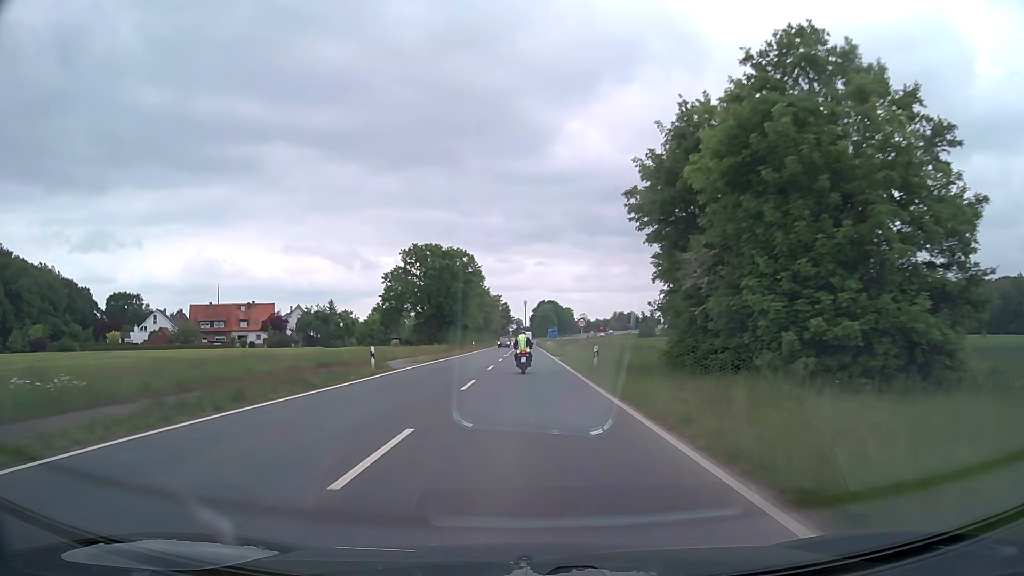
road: secondary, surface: asphalt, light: Day
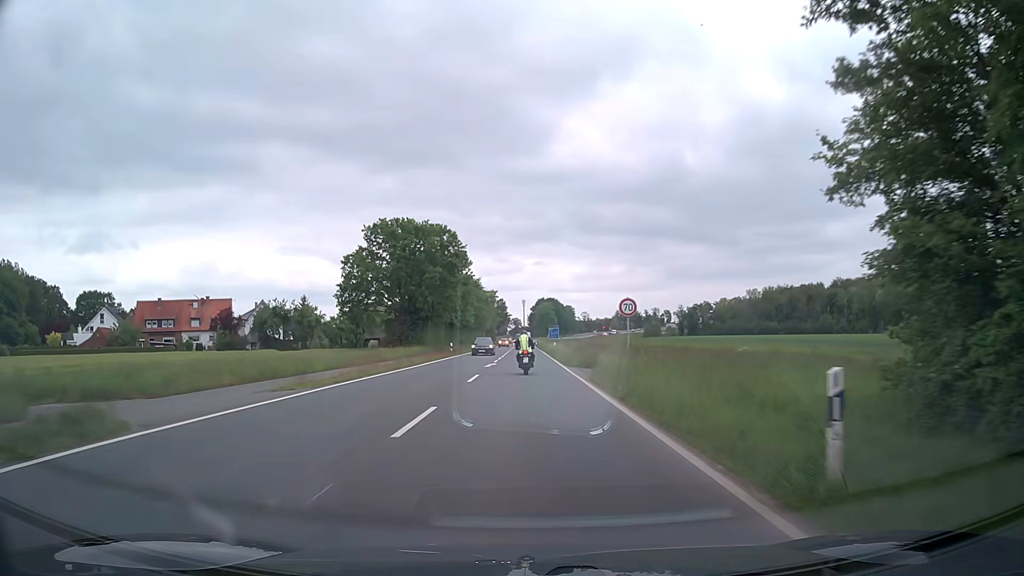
(0.0, +20.7) m; 0°
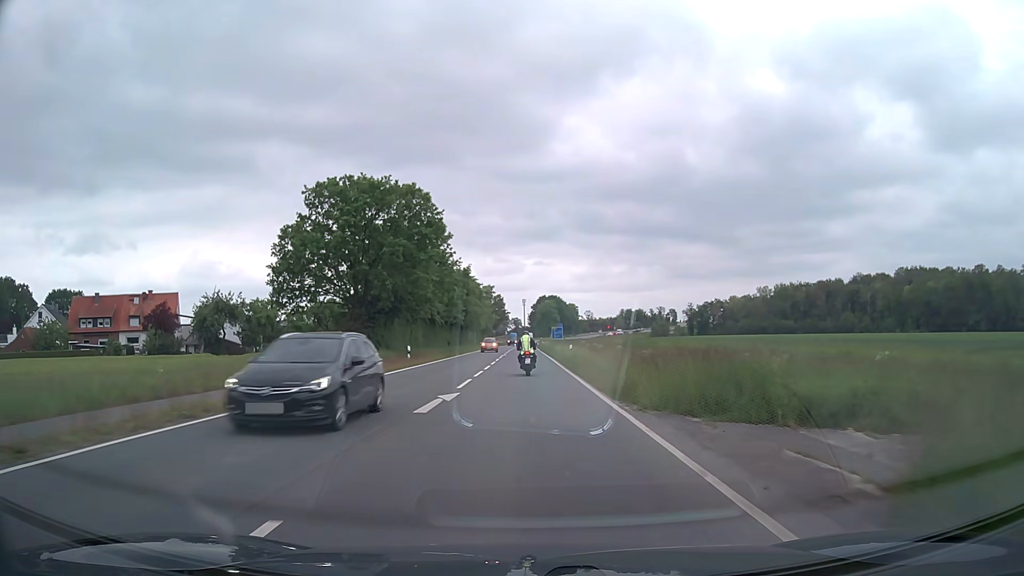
(0.0, +20.4) m; 0°
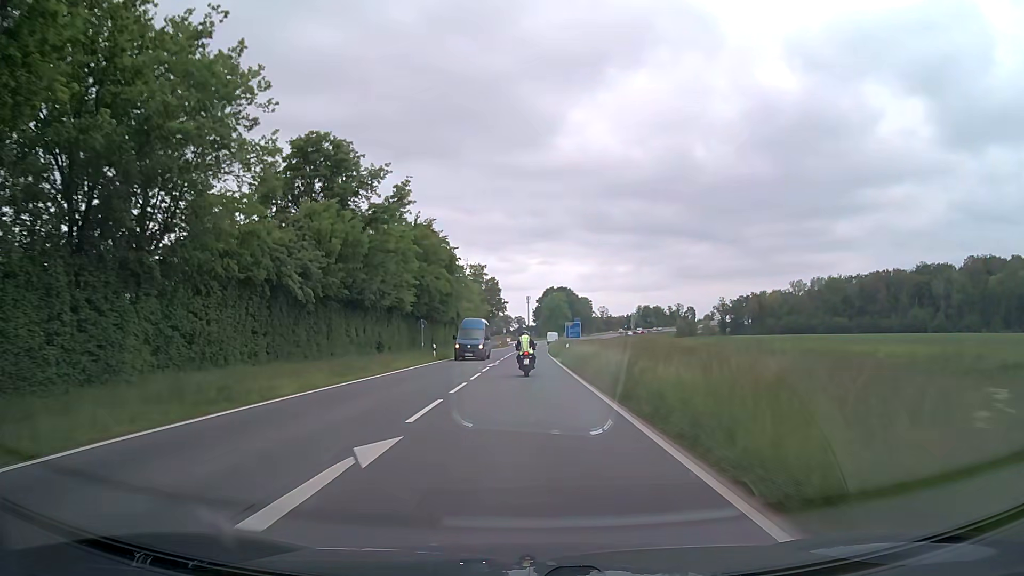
(-0.2, +49.9) m; 0°
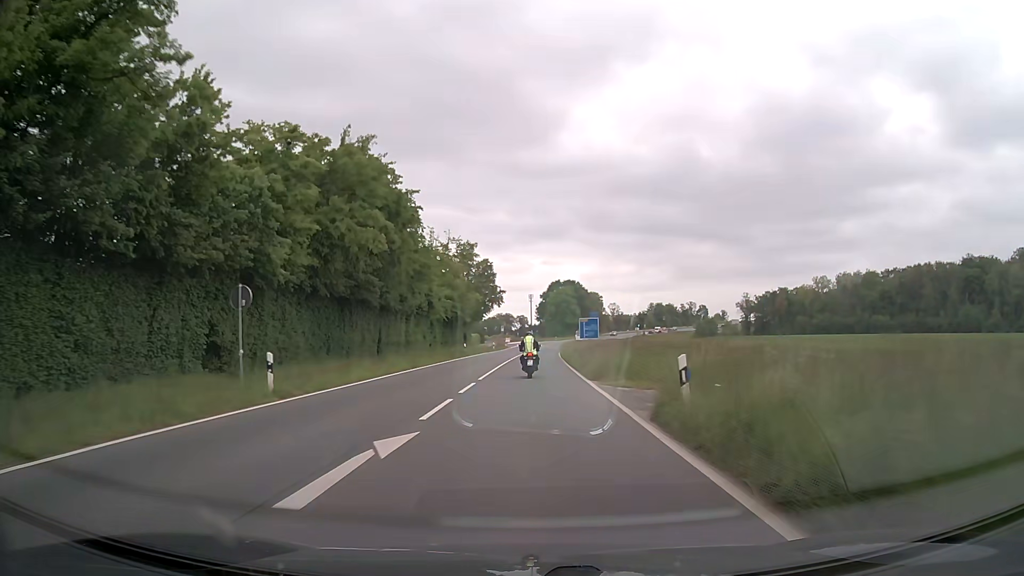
(0.0, +29.3) m; 0°
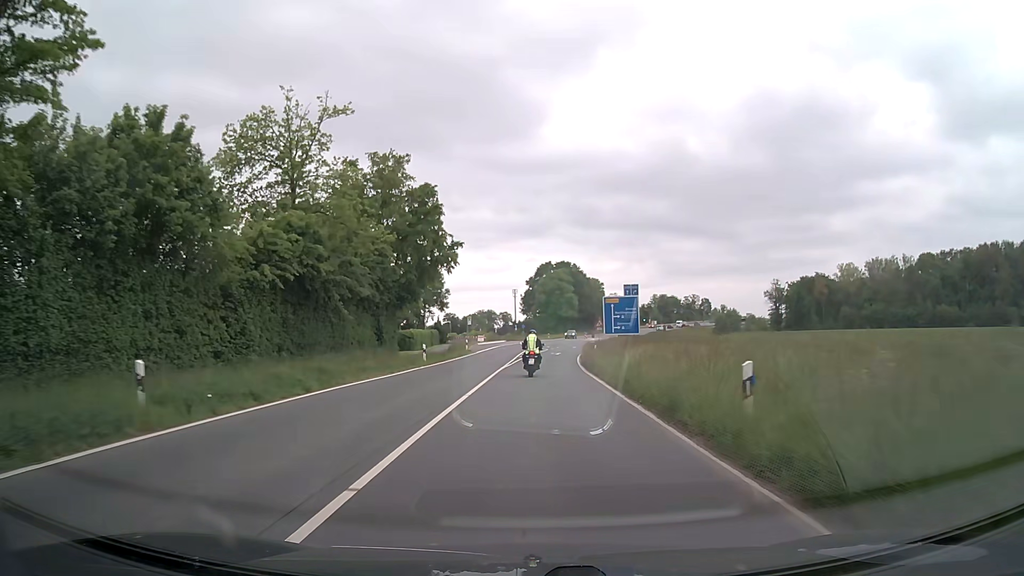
(+0.4, +47.9) m; +2°
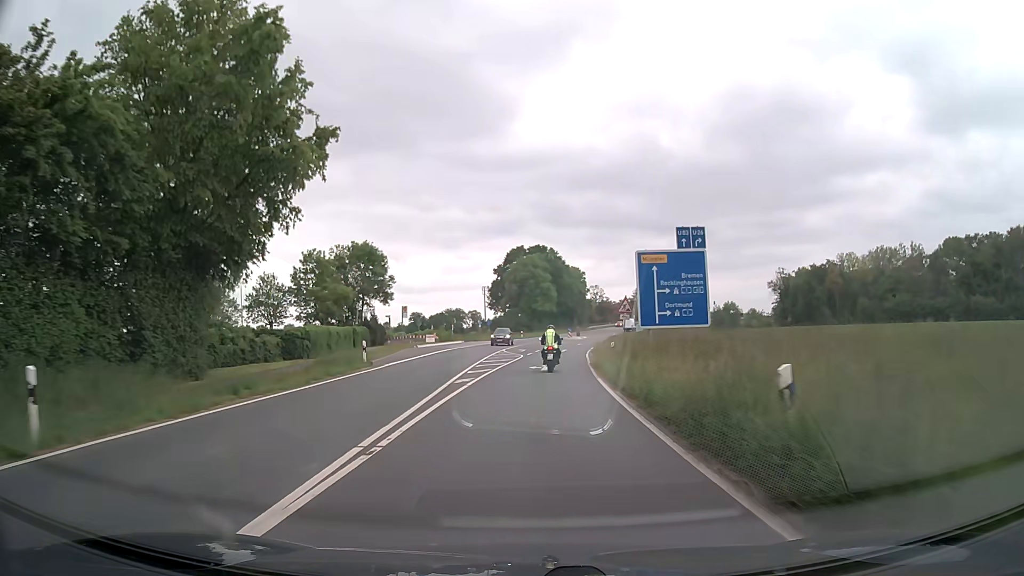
(+0.4, +28.3) m; +2°
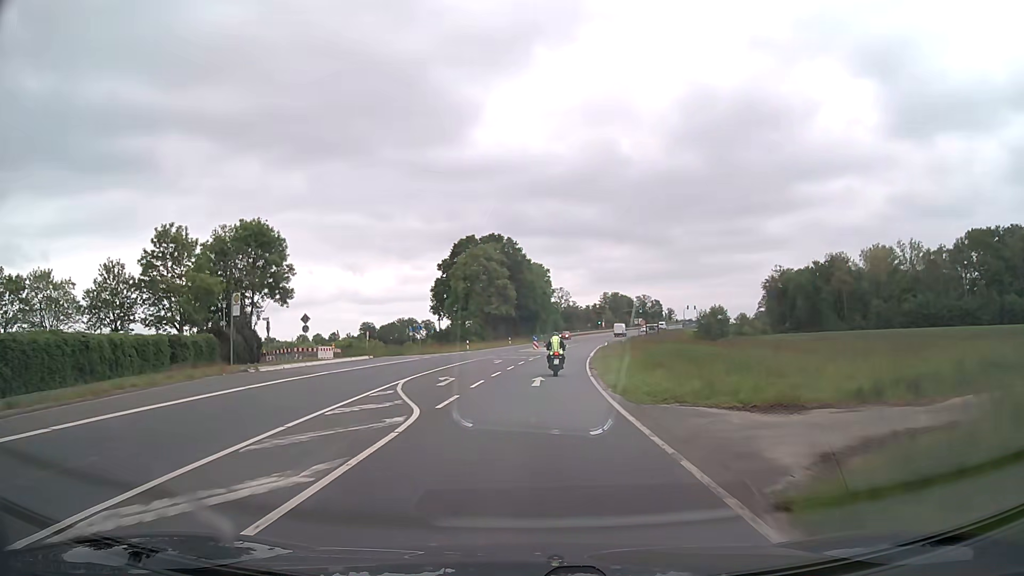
(+0.7, +28.0) m; +3°
(0, +10) (0, +20) (+1, +30) (+2, +40) (+3, +50) (+4, +60) (+5, +70) (+6, +80) (+8, +90) (+9, +99) m
